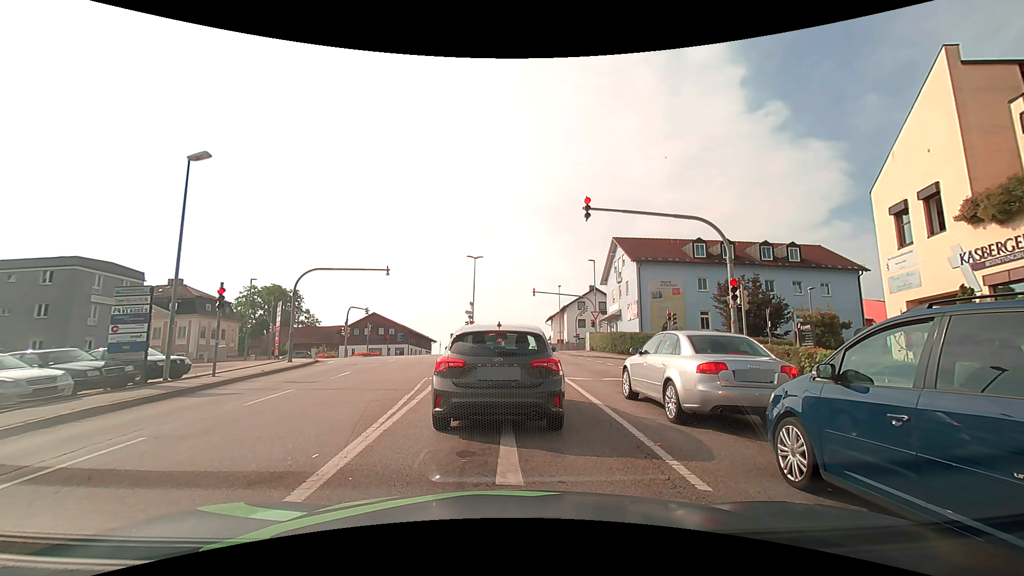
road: tertiary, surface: asphalt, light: Day
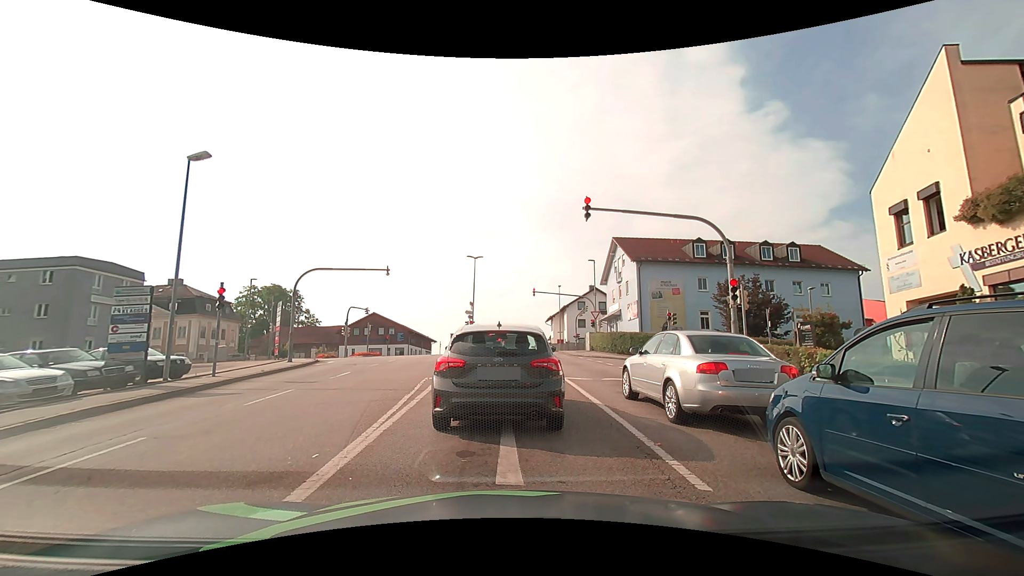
(0.0, 0.0) m; 0°
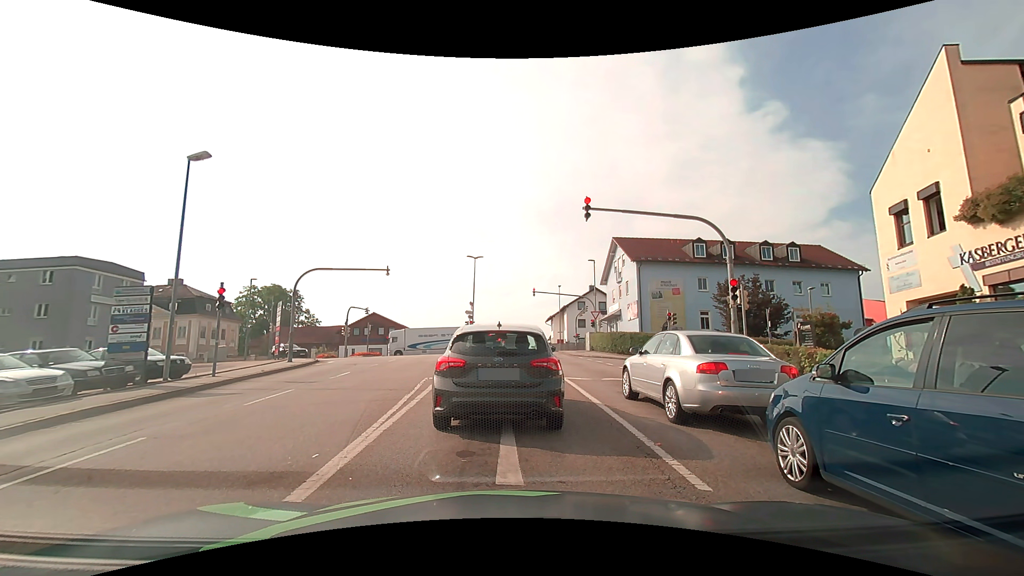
(0.0, 0.0) m; 0°
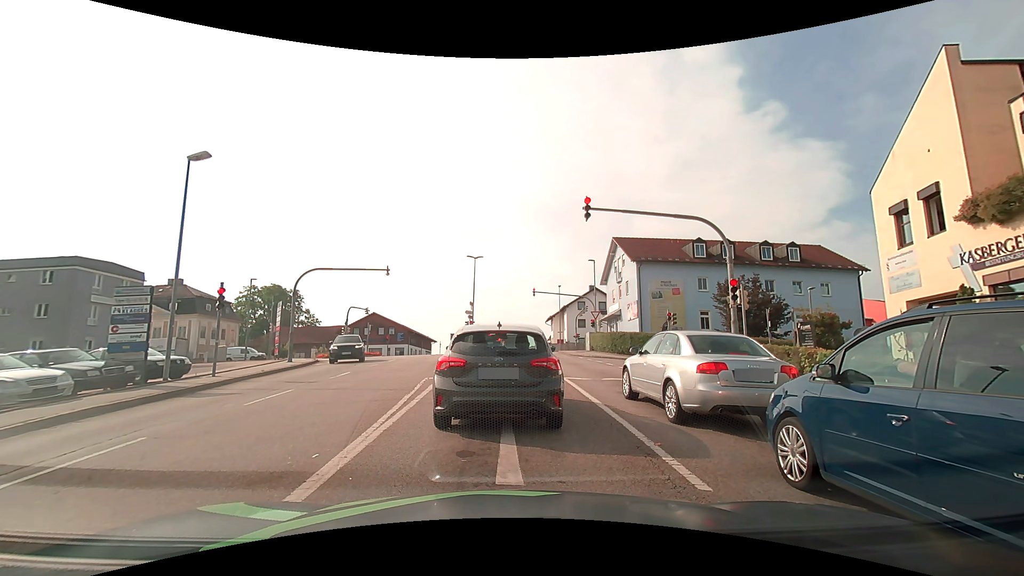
(0.0, 0.0) m; 0°
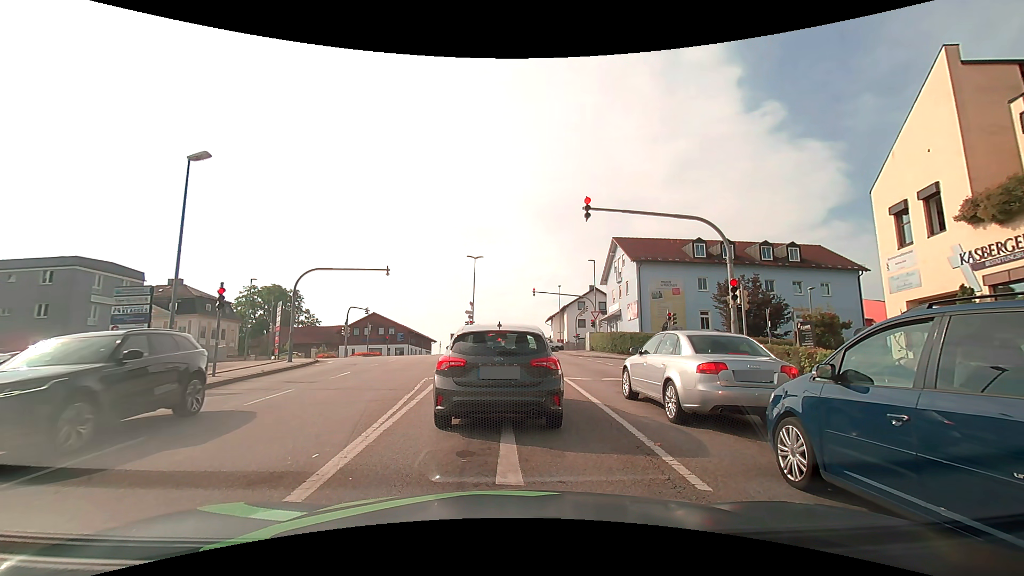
(0.0, 0.0) m; 0°
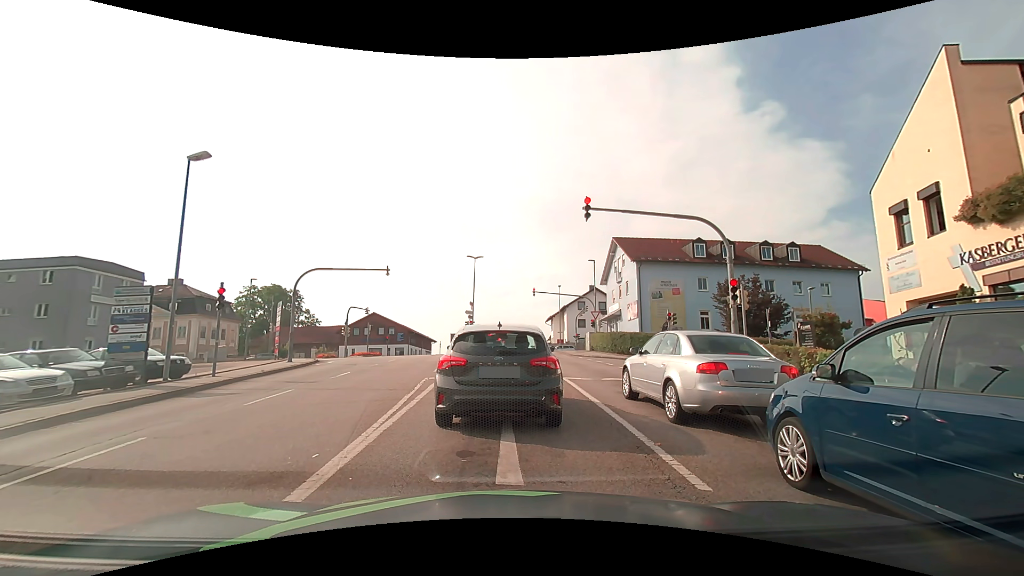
(0.0, 0.0) m; 0°
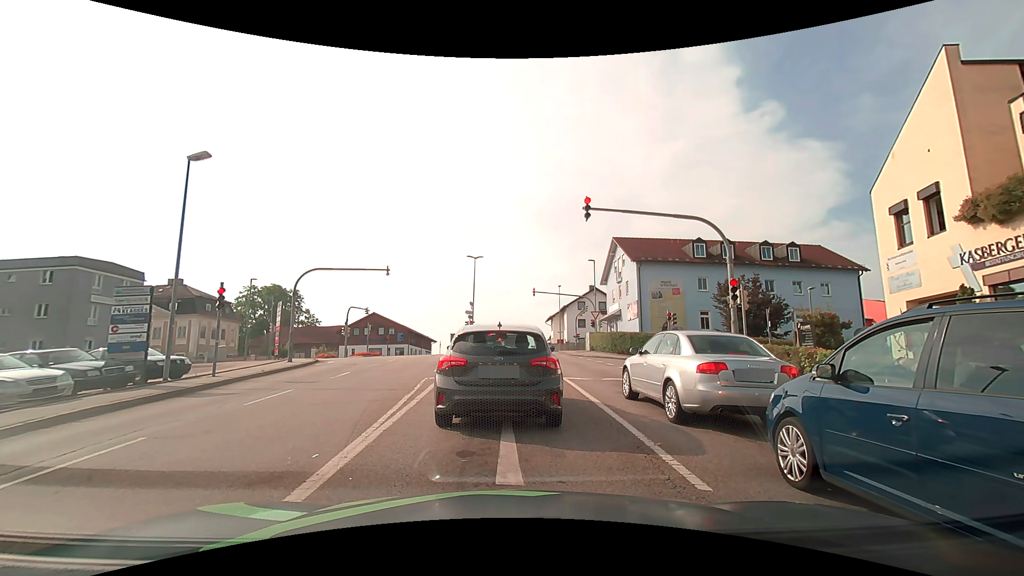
(0.0, 0.0) m; 0°
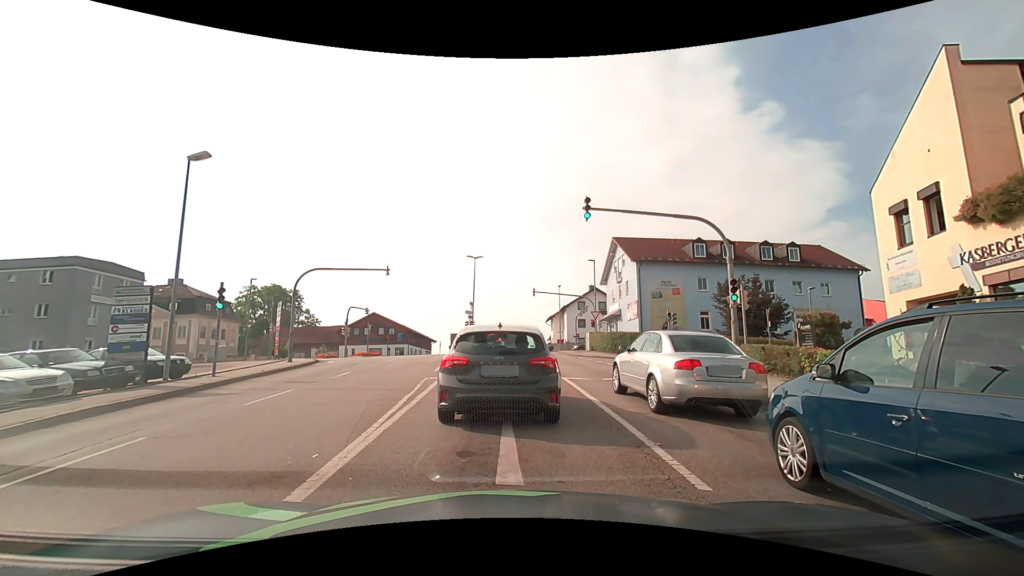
(0.0, 0.0) m; 0°
(0, +10) (0, +20) (-1, +30) (-1, +40) (-1, +50) (-2, +60) (-8, +68) (-18, +71) (-28, +71) (-38, +71) m
